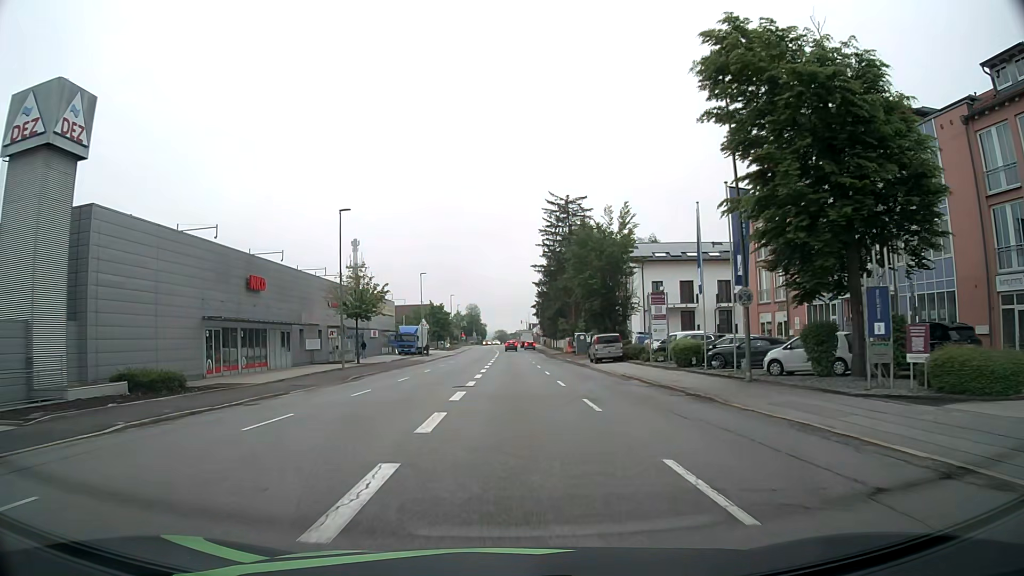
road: tertiary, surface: asphalt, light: Day
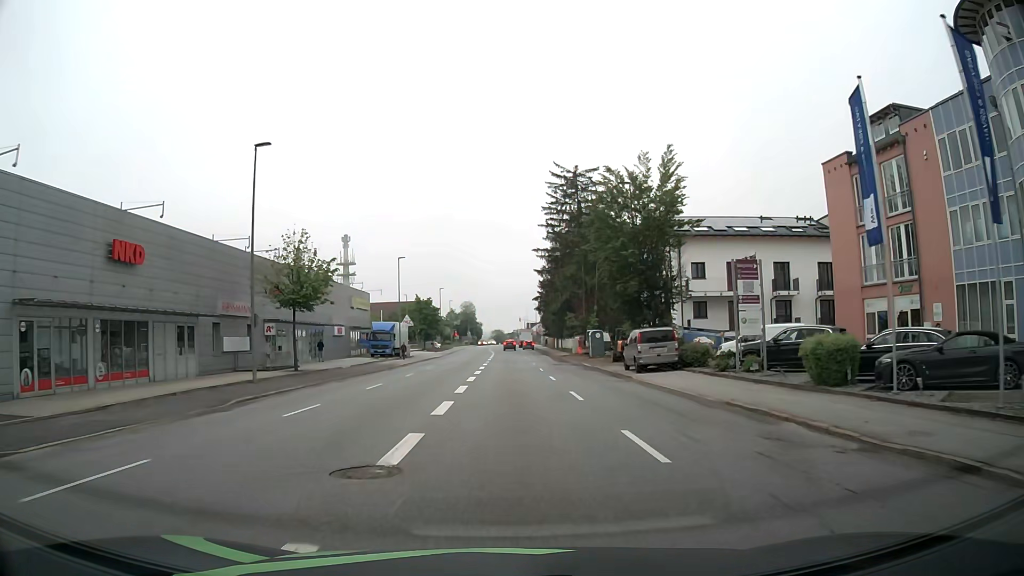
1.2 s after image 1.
(0.0, +15.3) m; +1°
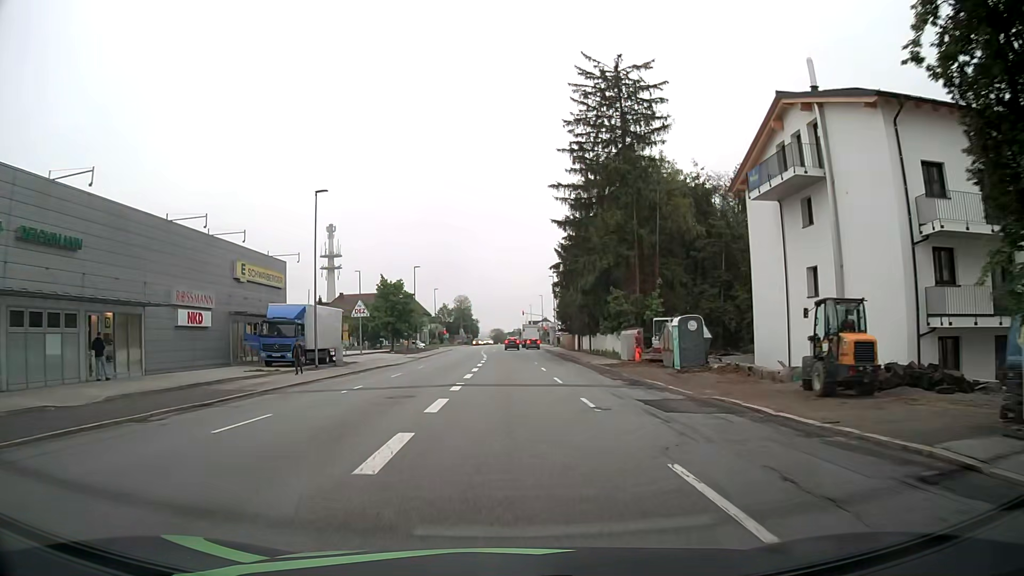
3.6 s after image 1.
(-0.2, +30.6) m; 0°
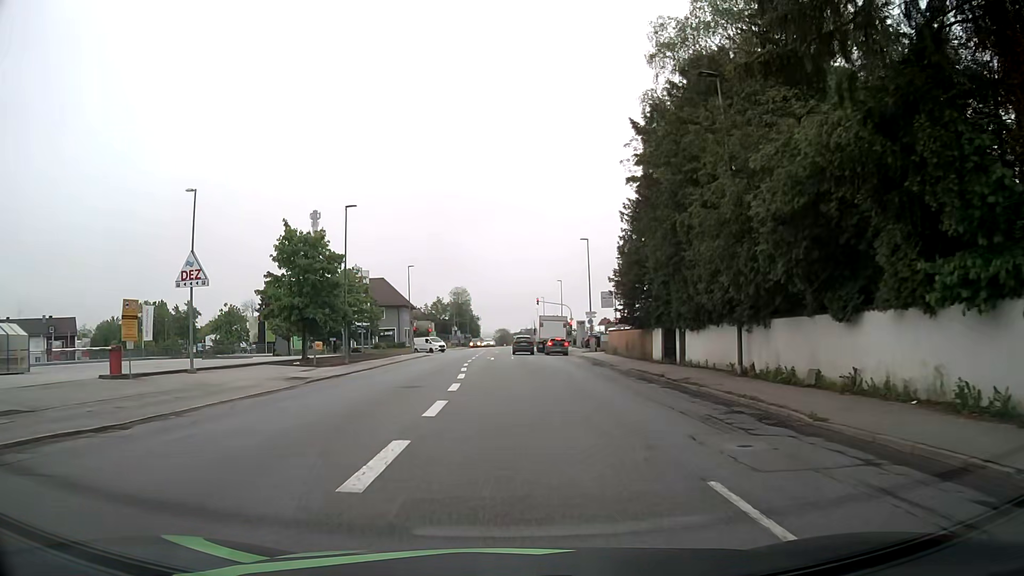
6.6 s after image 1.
(-0.2, +36.7) m; -1°
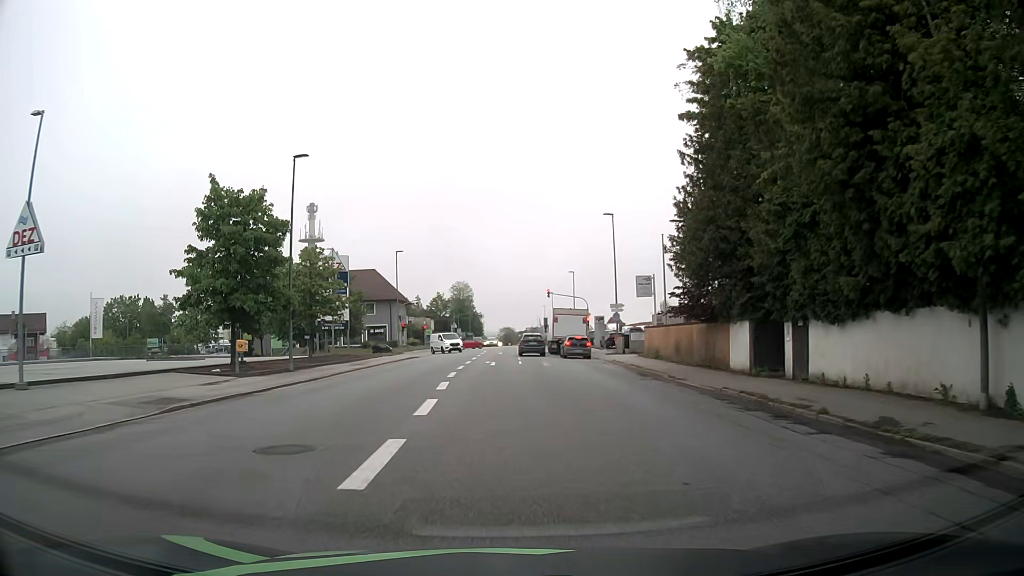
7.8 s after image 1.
(0.0, +12.0) m; 0°
